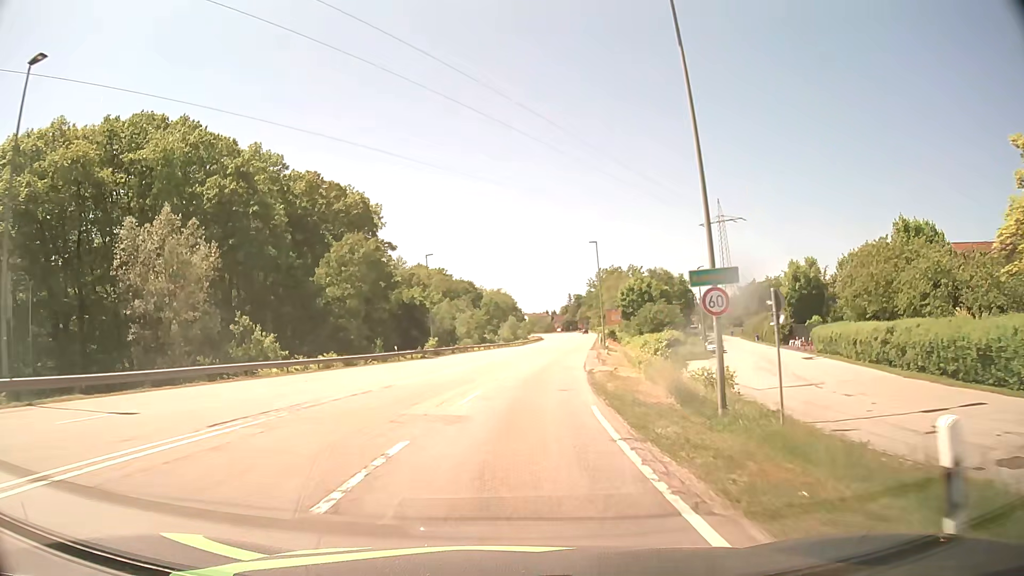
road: secondary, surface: asphalt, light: Day
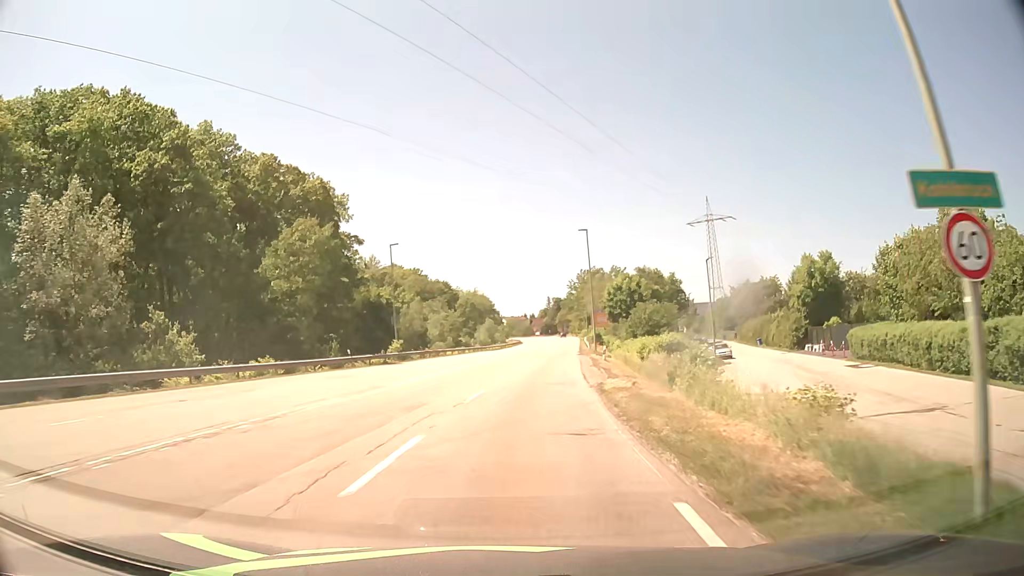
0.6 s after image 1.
(+0.1, +8.9) m; +2°
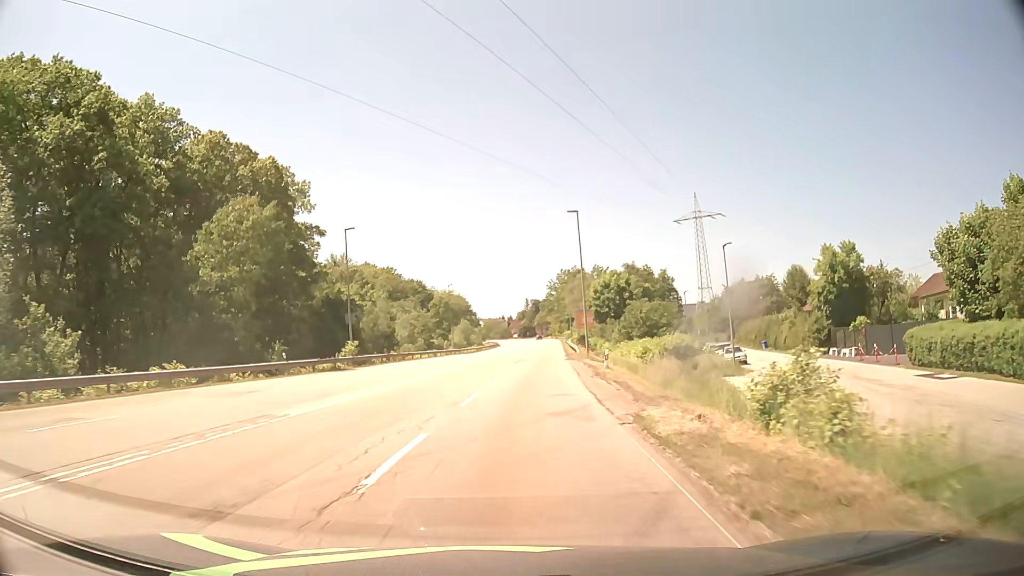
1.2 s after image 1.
(+0.1, +9.0) m; +2°
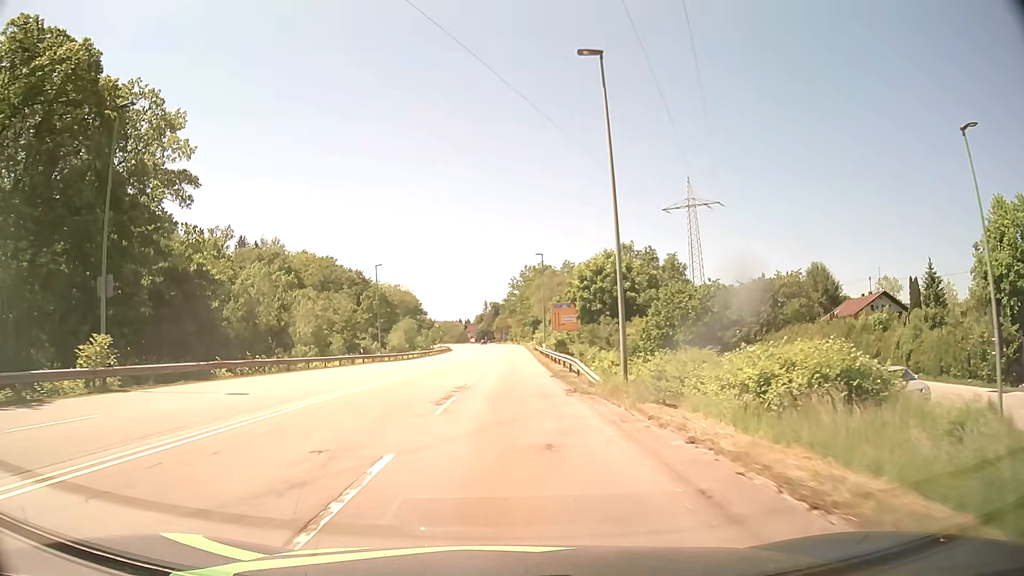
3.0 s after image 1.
(+1.1, +27.5) m; +4°
(0, +10) (0, +20) (0, +30) (0, +40) (0, +50) (+1, +60) (+1, +70) (+1, +80) (+1, +90) (+1, +100) m
